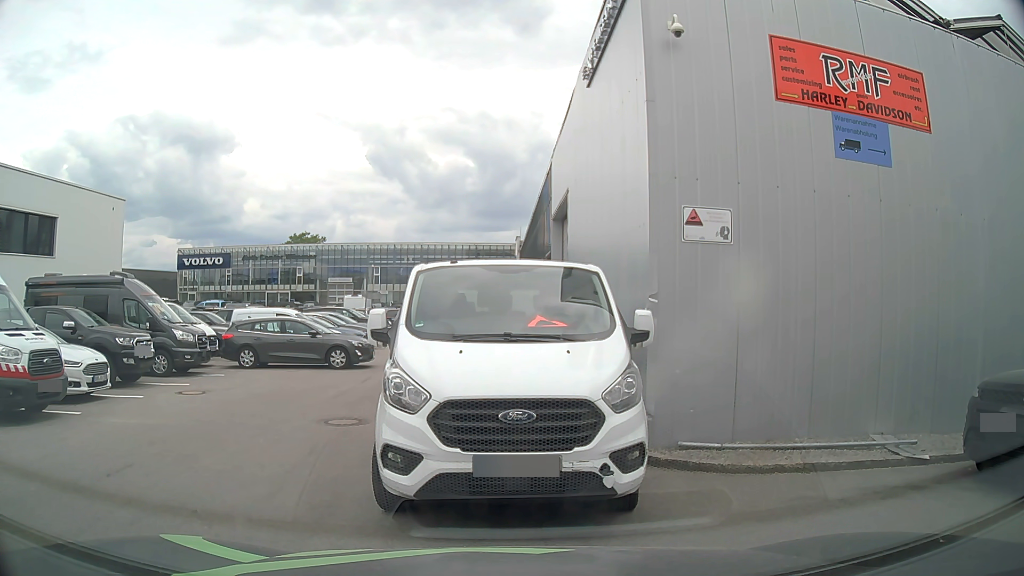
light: Day
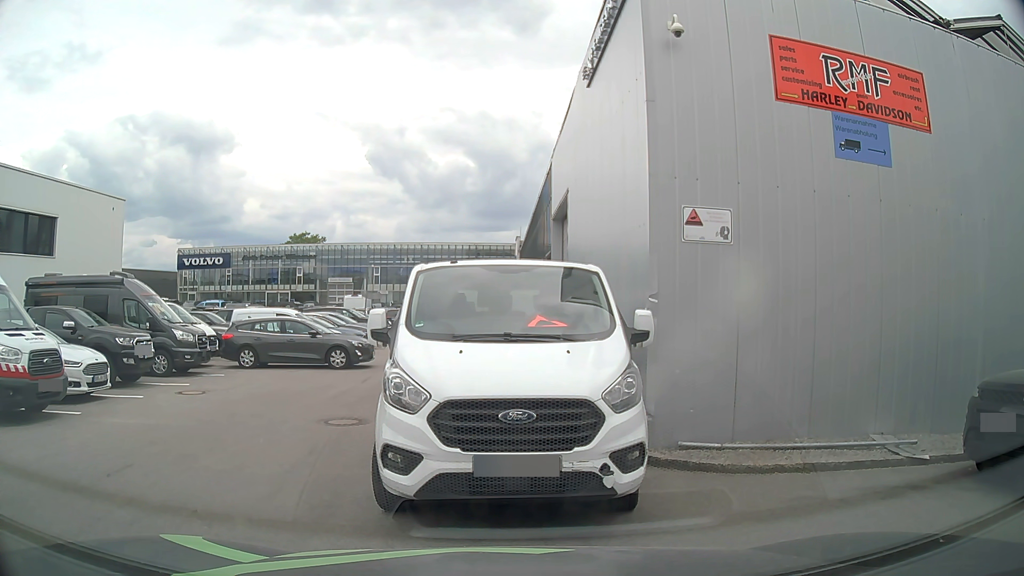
(0.0, 0.0) m; 0°
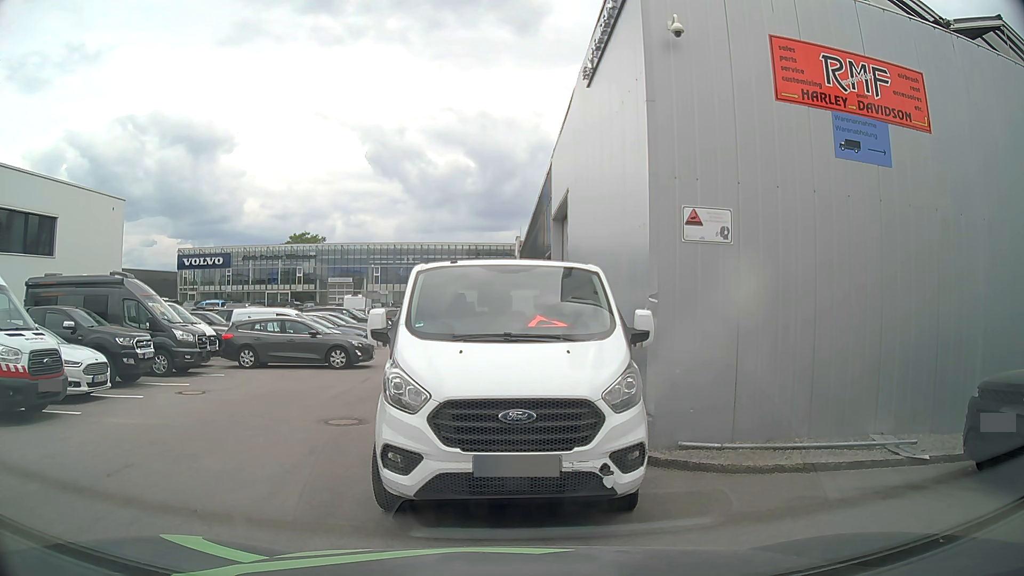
(0.0, 0.0) m; 0°
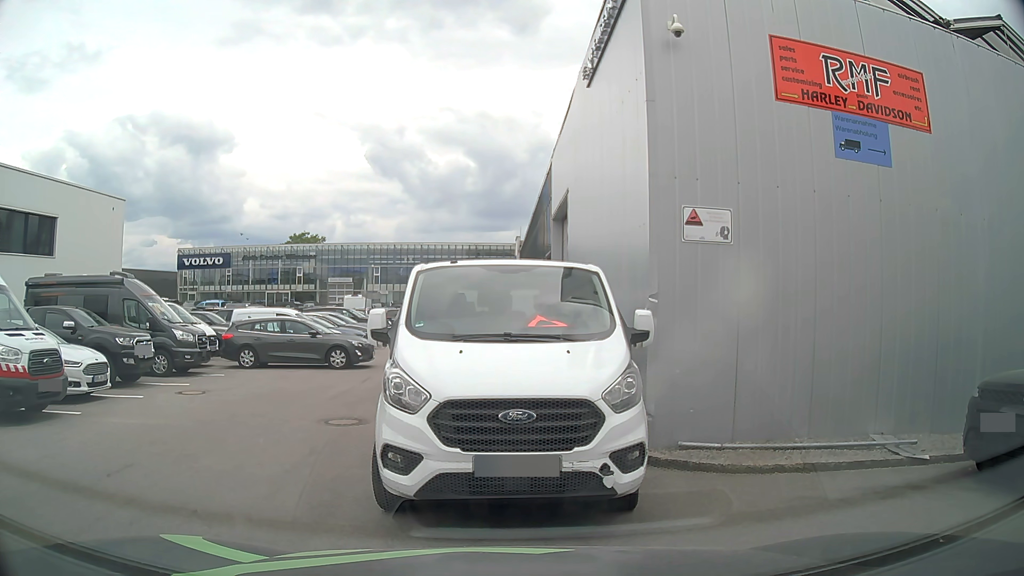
(0.0, 0.0) m; 0°
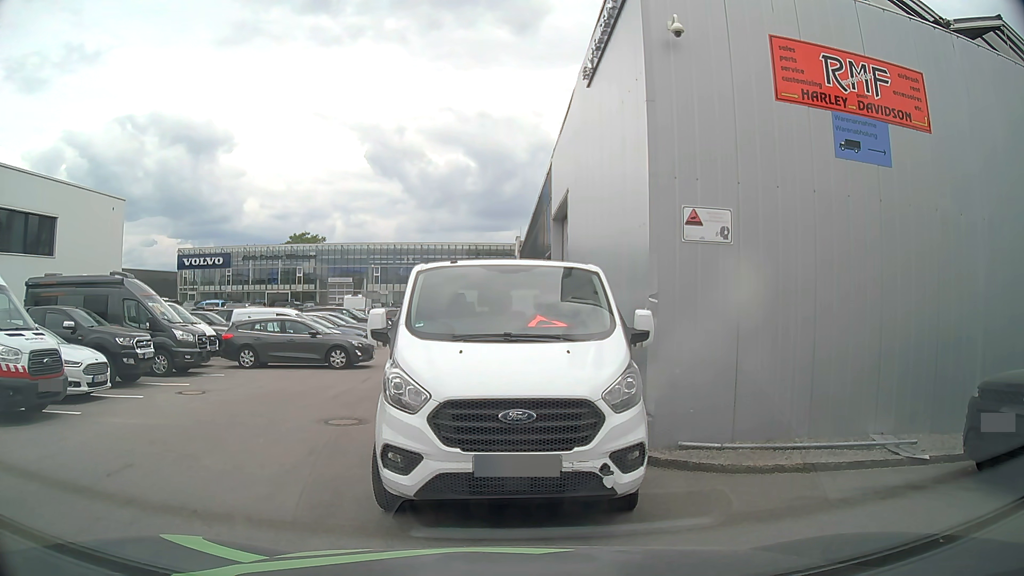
(0.0, 0.0) m; 0°
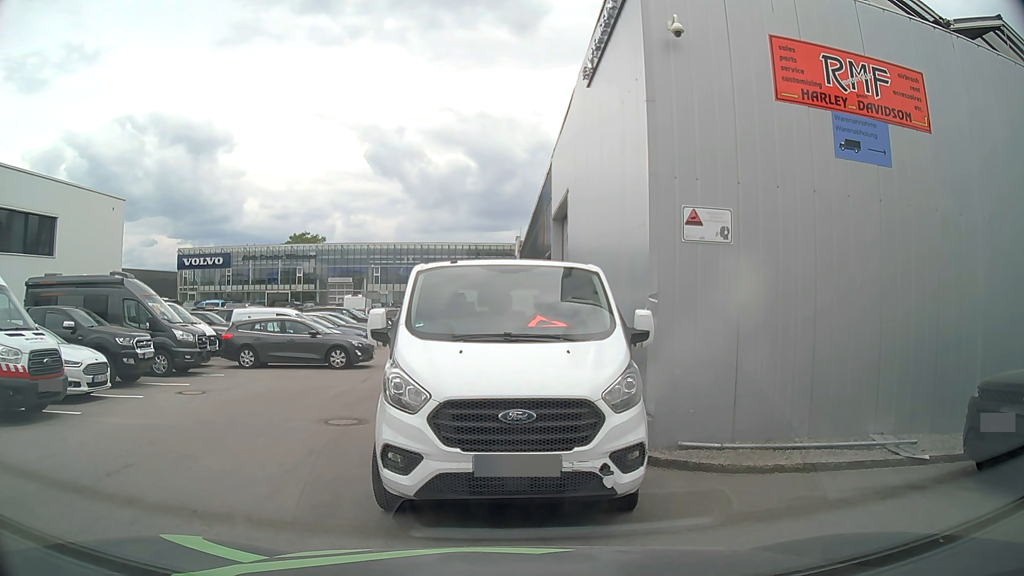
(0.0, 0.0) m; 0°
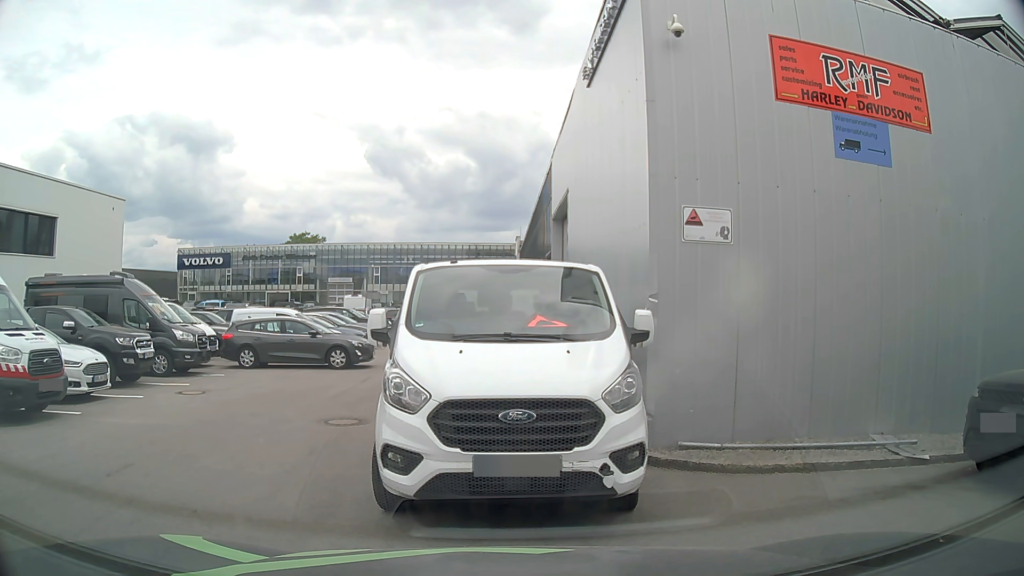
(0.0, 0.0) m; 0°
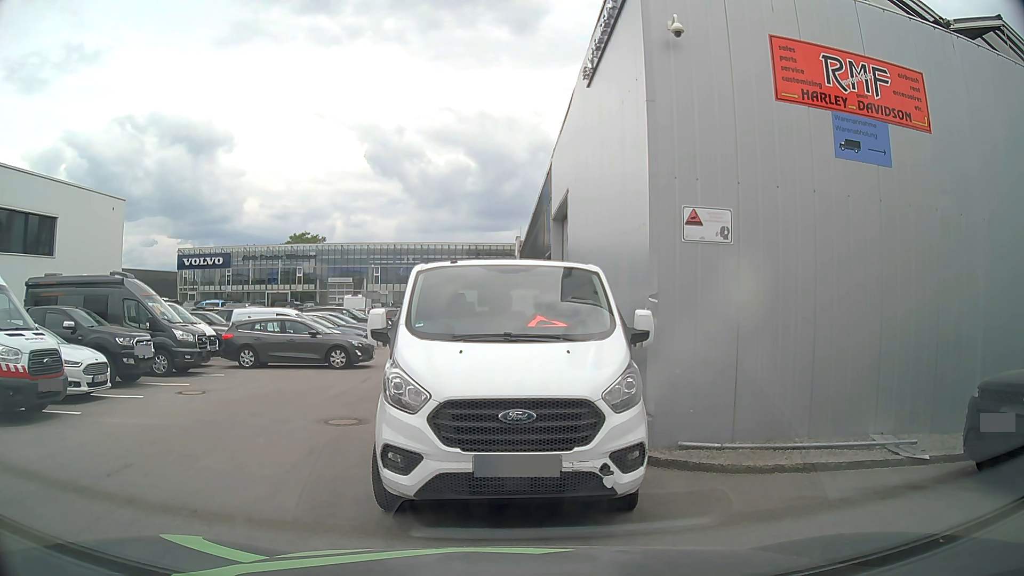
(0.0, 0.0) m; 0°
